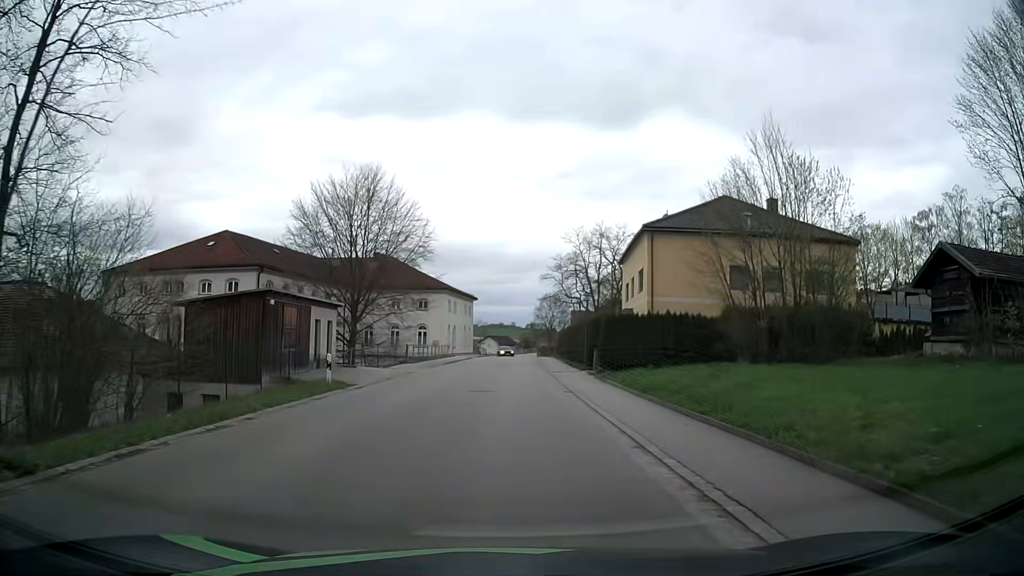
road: tertiary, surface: asphalt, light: Day
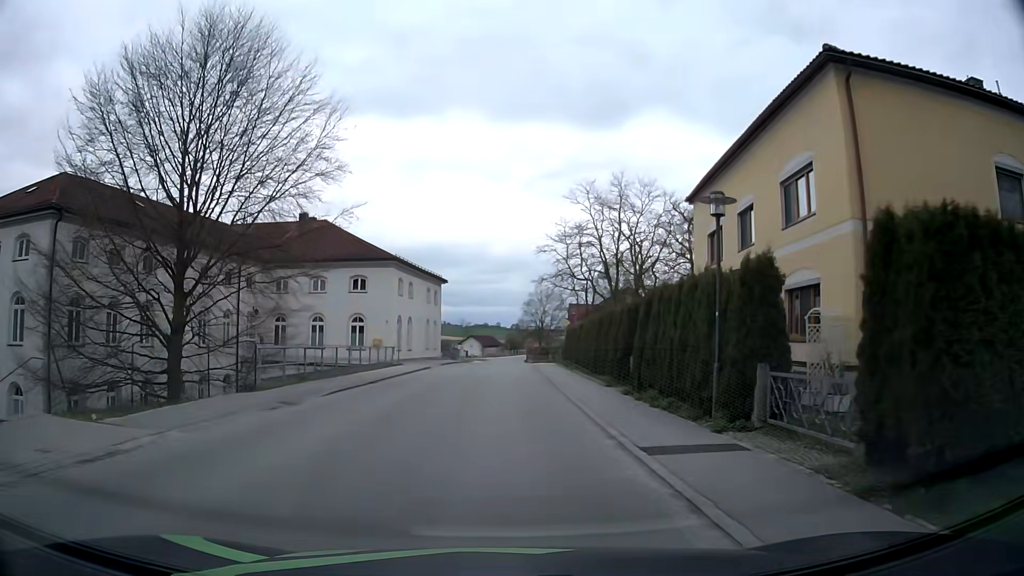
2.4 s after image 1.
(+0.4, +23.6) m; +2°
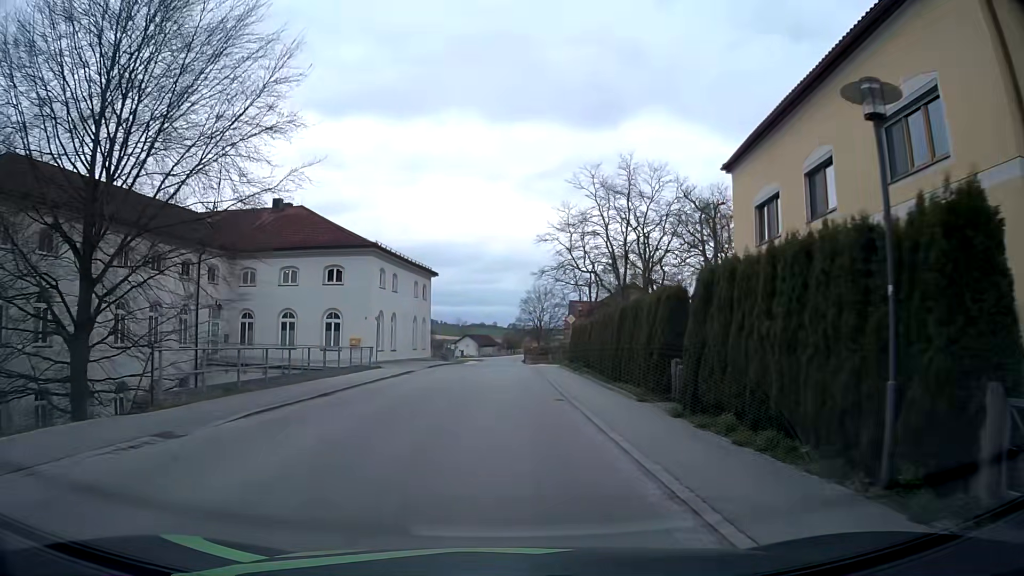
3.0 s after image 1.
(0.0, +5.6) m; 0°
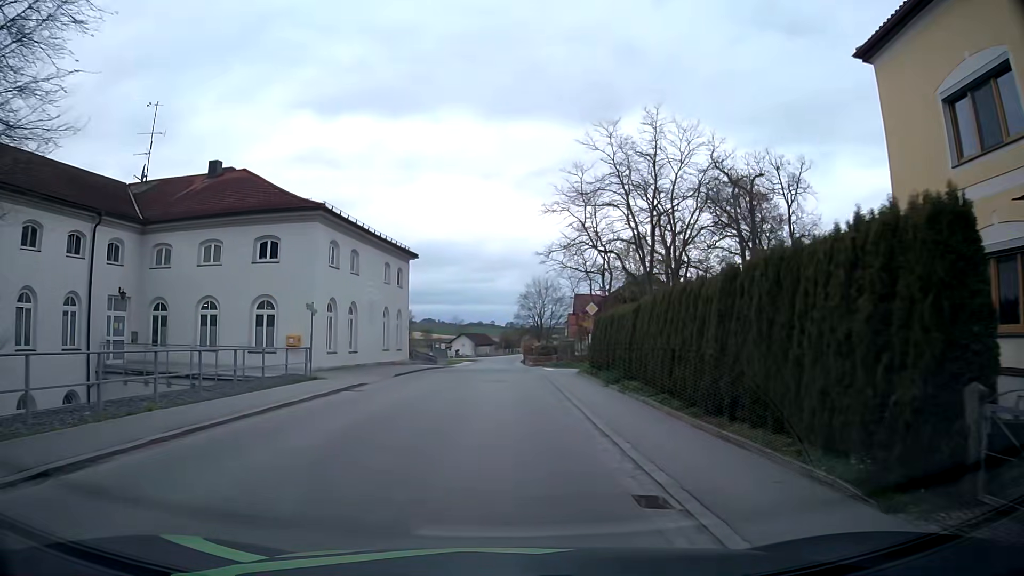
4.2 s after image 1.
(+0.1, +10.7) m; 0°
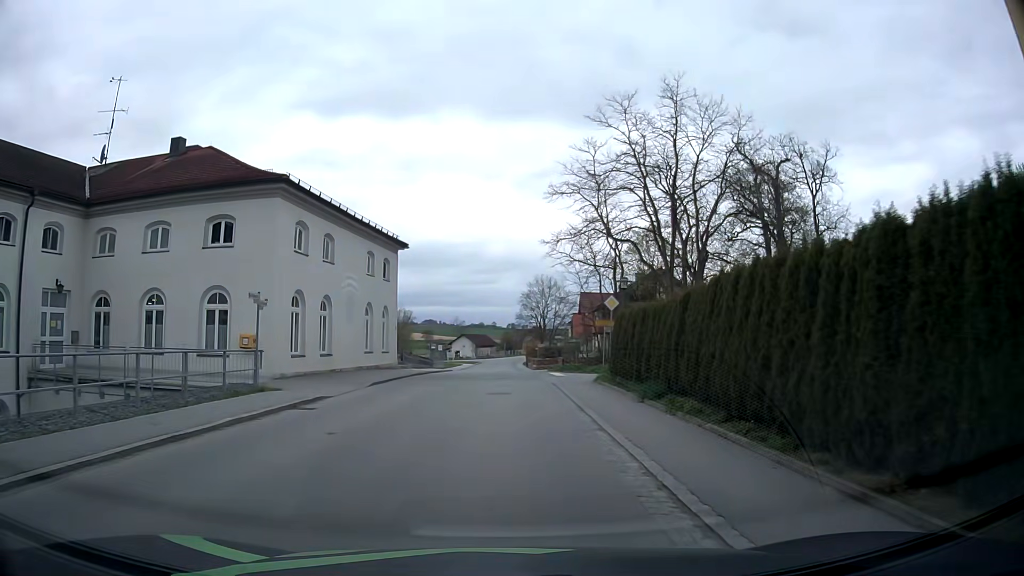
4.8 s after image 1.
(0.0, +5.1) m; 0°
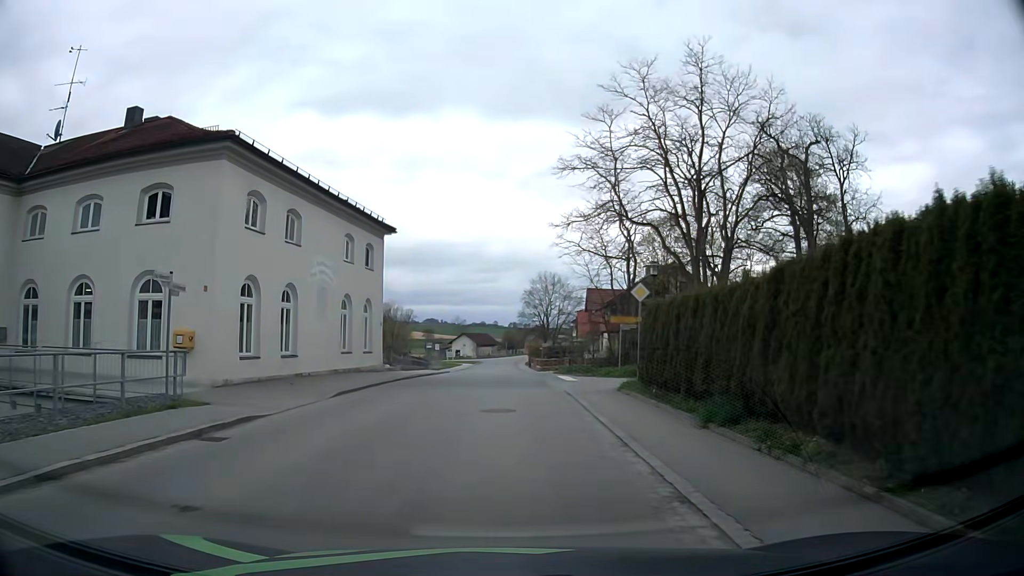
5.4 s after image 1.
(0.0, +4.9) m; 0°
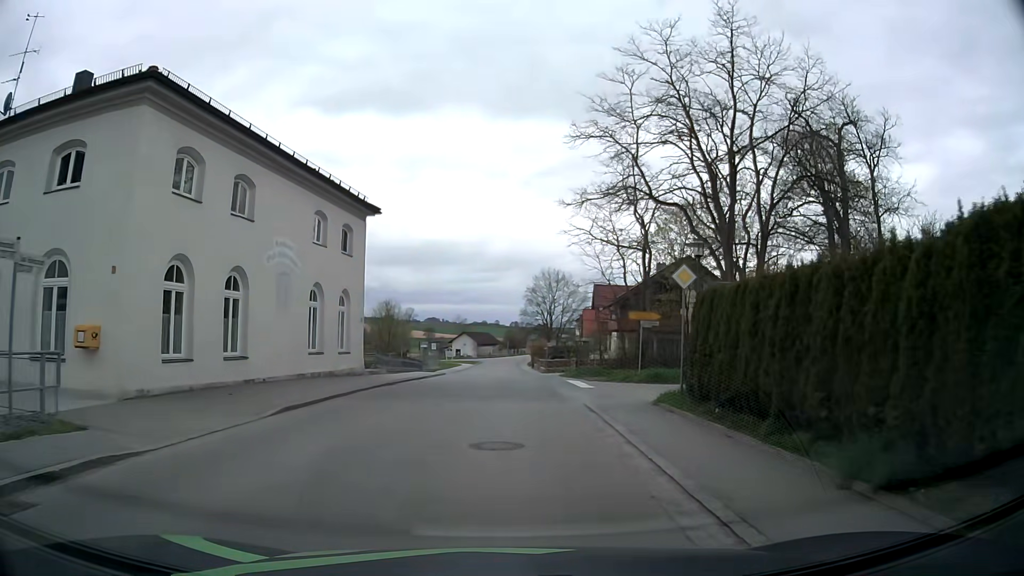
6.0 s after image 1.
(0.0, +4.6) m; -1°
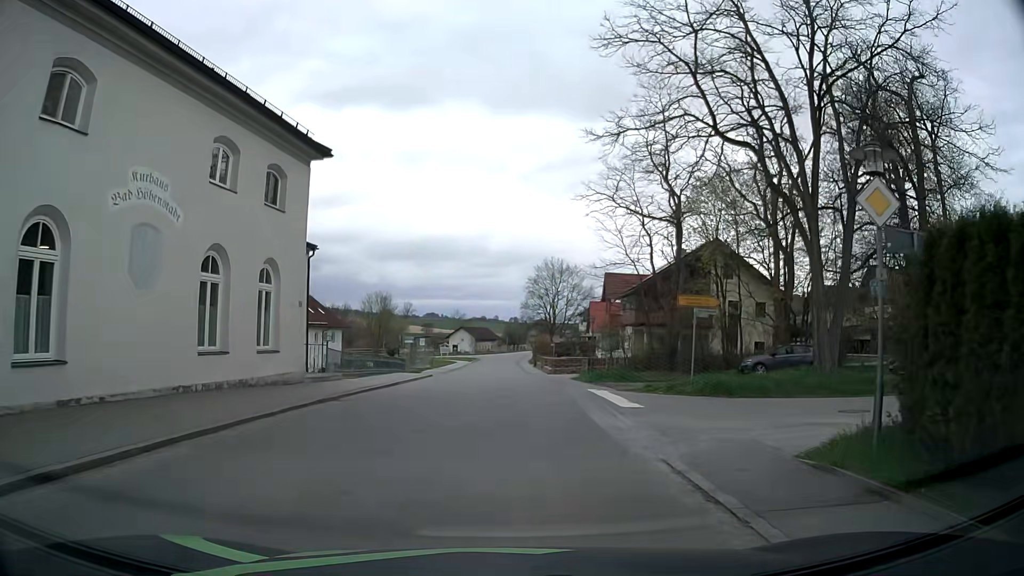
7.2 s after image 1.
(0.0, +8.1) m; 0°
